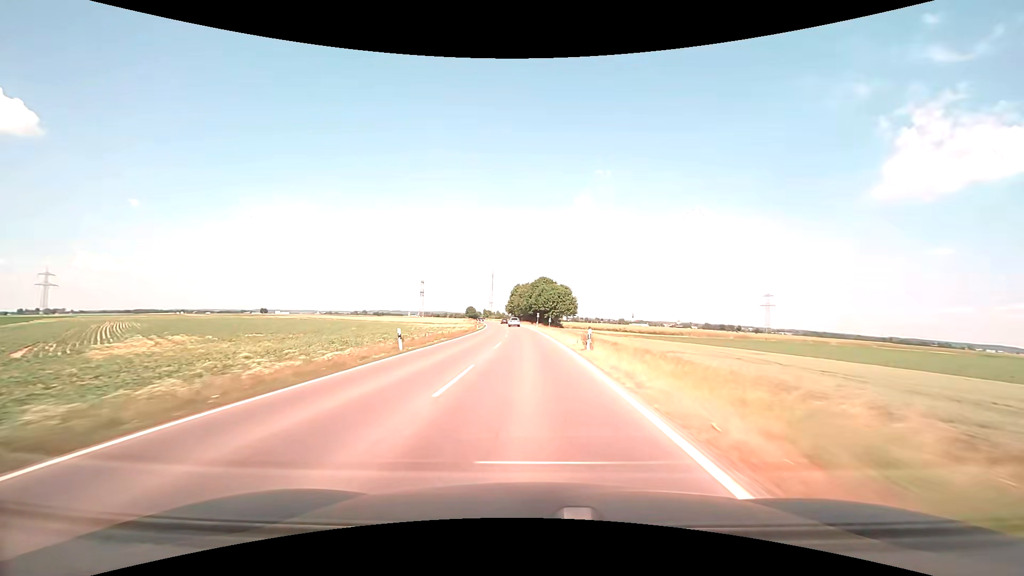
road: tertiary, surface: asphalt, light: Day
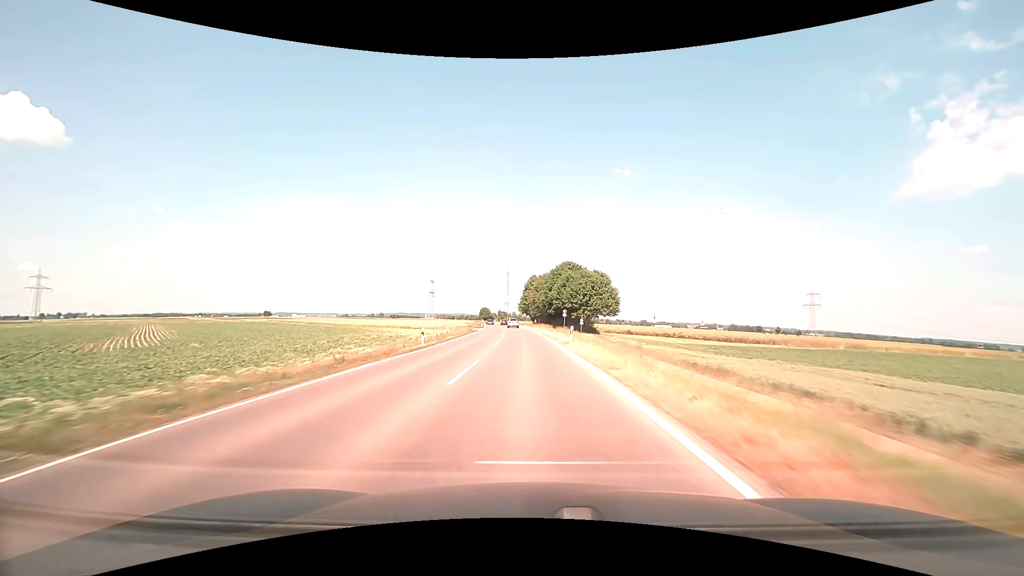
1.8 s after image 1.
(-0.8, +43.5) m; -2°
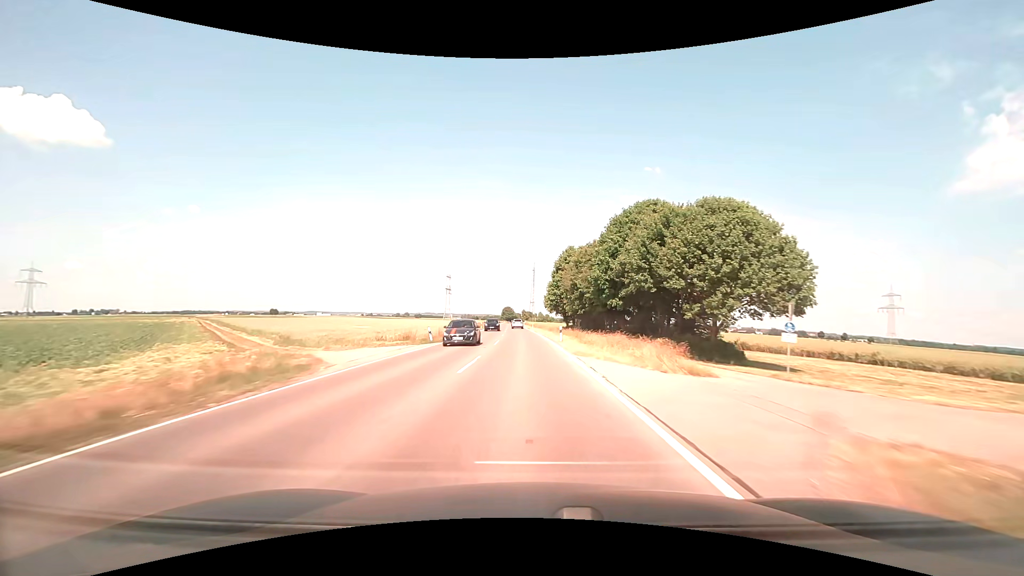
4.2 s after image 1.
(-1.8, +58.1) m; -3°
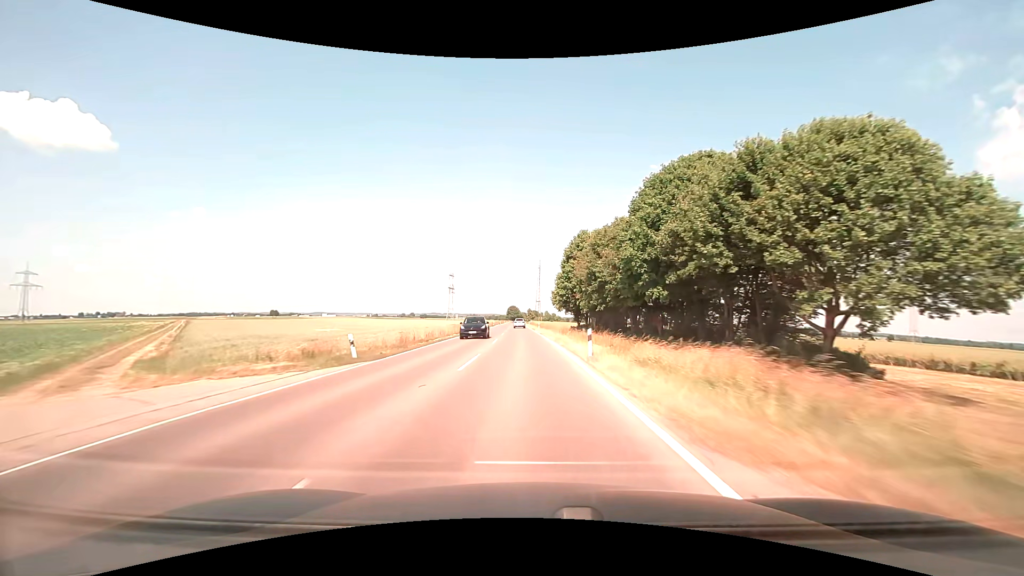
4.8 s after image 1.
(-0.1, +14.6) m; -1°
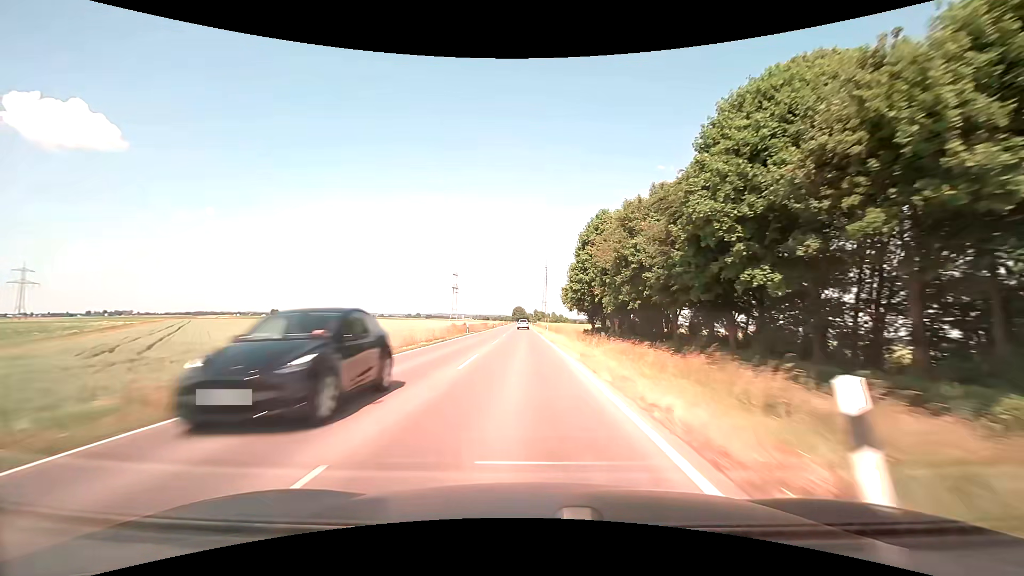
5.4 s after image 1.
(-0.1, +14.6) m; -1°
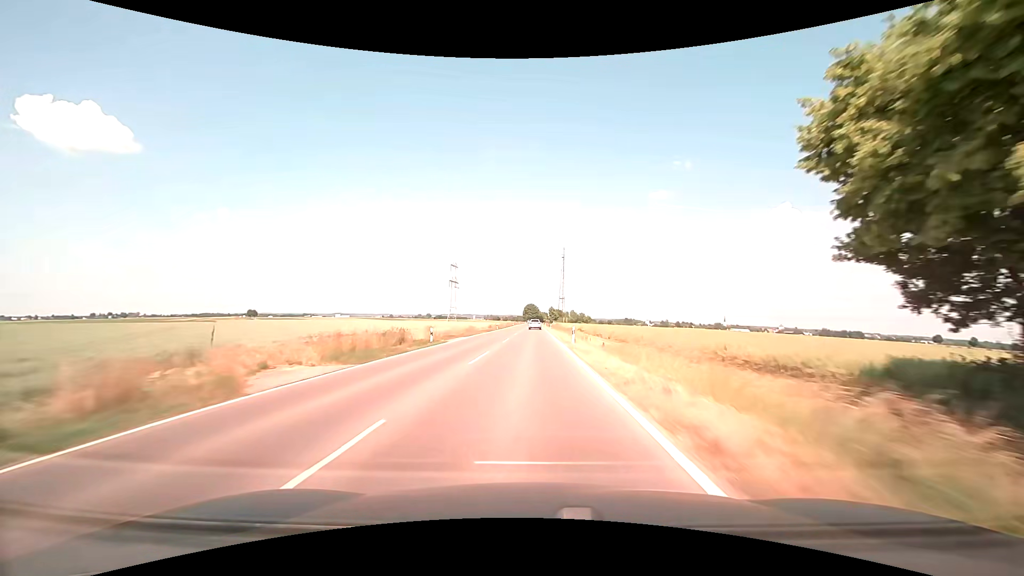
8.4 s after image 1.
(-1.5, +73.5) m; -2°
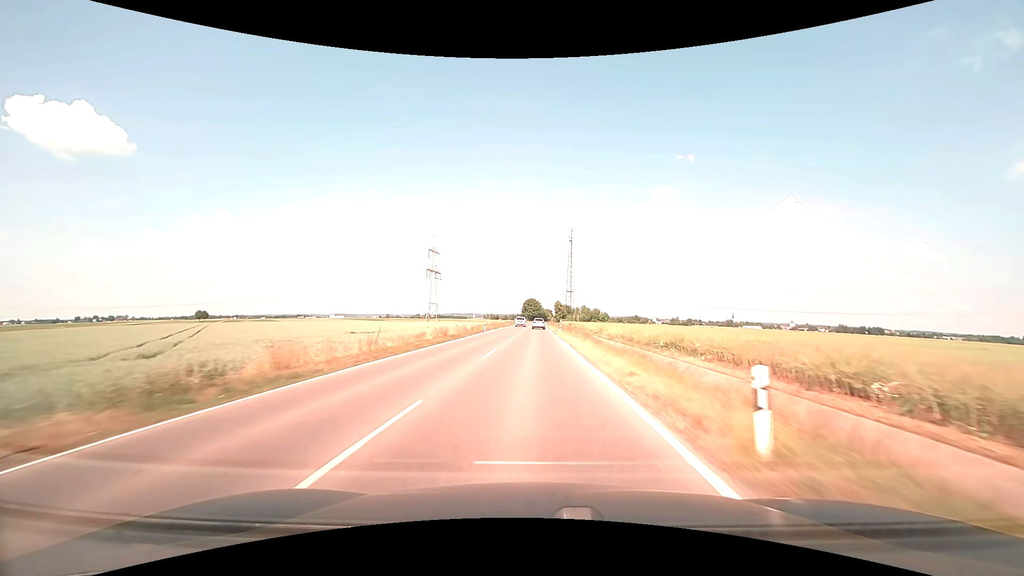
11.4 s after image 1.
(+0.1, +73.8) m; 0°
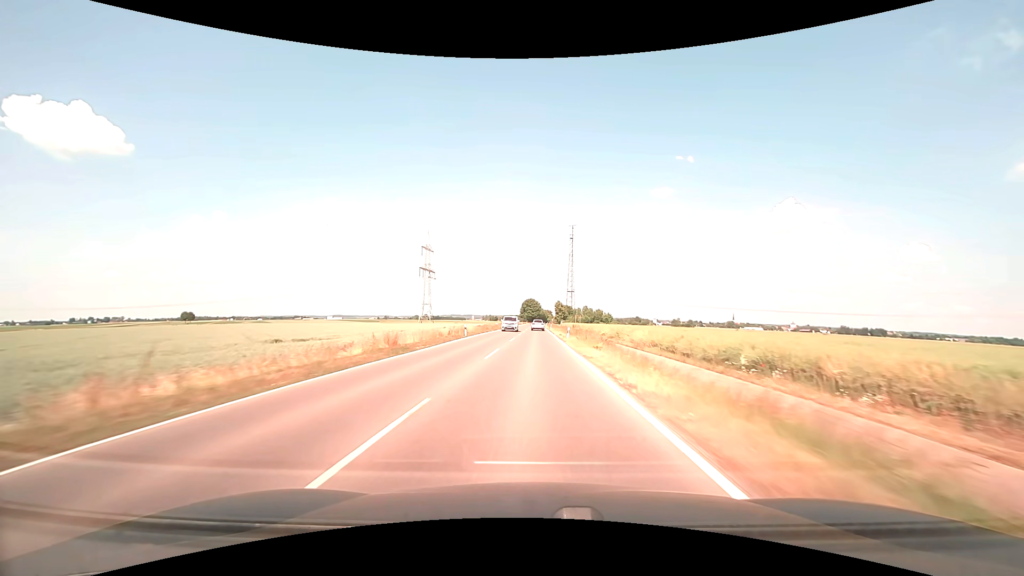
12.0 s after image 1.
(0.0, +14.8) m; 0°
(0, +10) (0, +20) (0, +30) (0, +40) (0, +50) (0, +60) (0, +70) (0, +80) (0, +90) (0, +100) m
